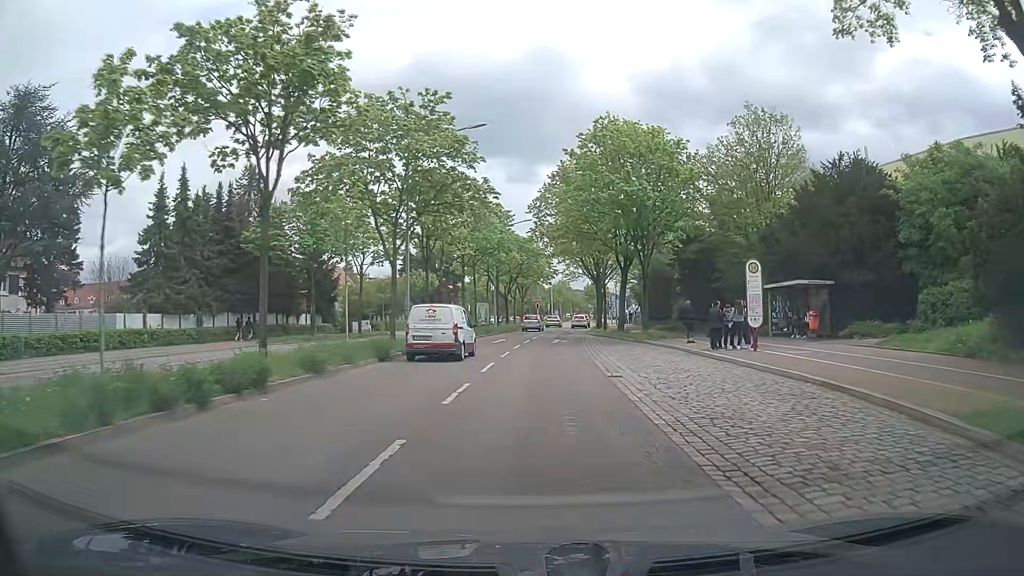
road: primary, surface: asphalt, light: Day
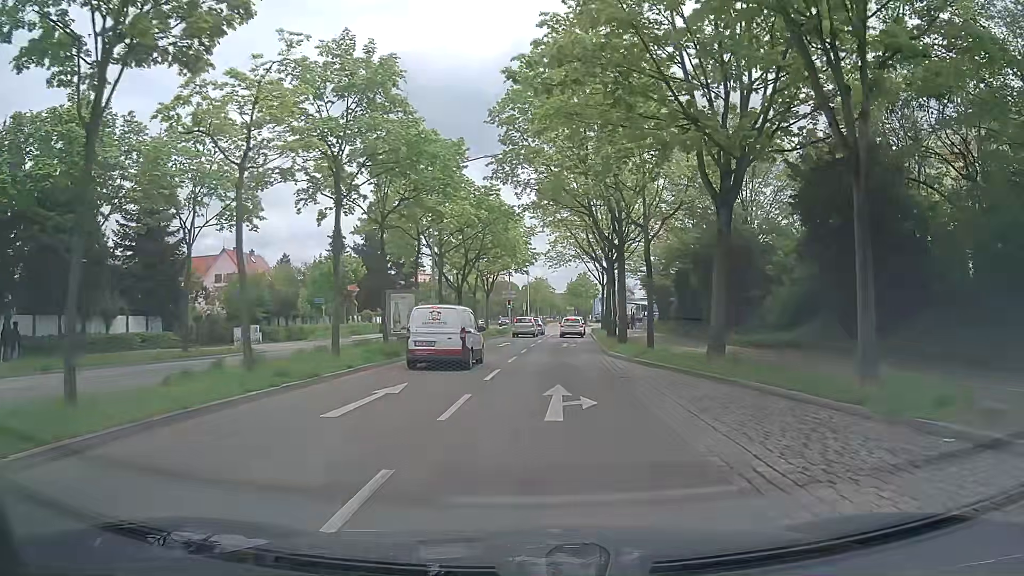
(+0.5, +25.2) m; +2°
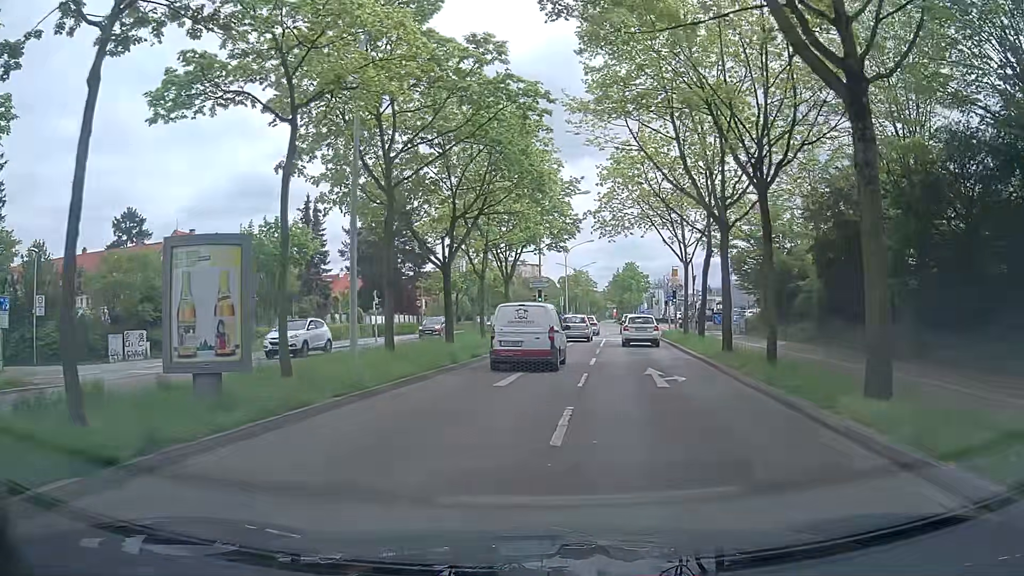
(0.0, +19.6) m; -3°
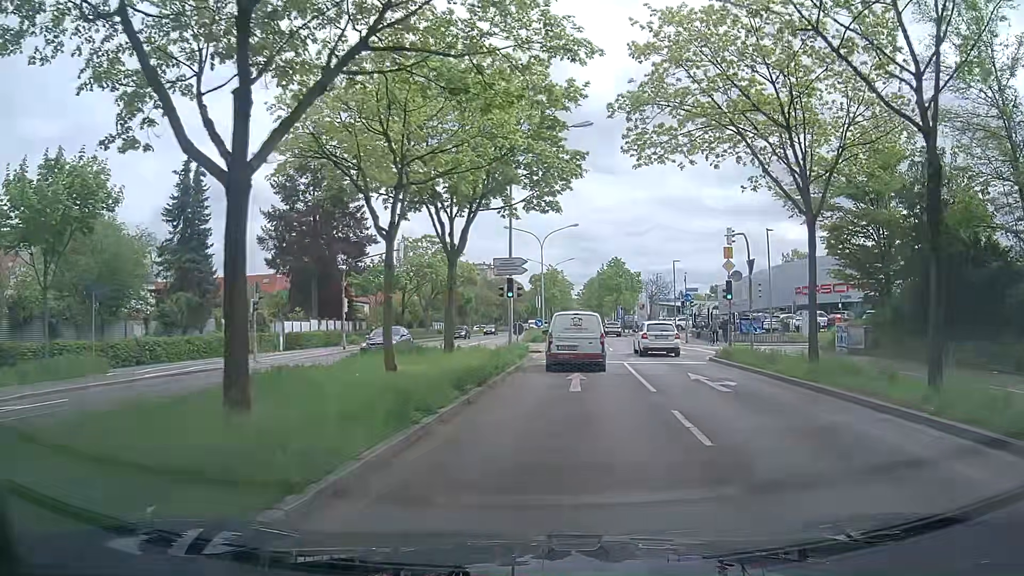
(0.0, +18.0) m; +2°
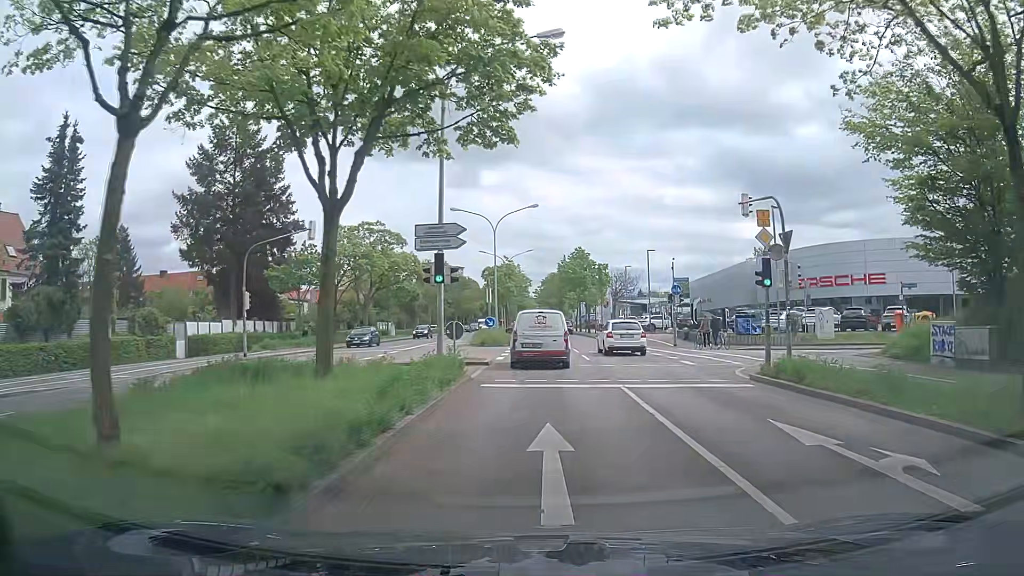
(+0.4, +9.6) m; +4°
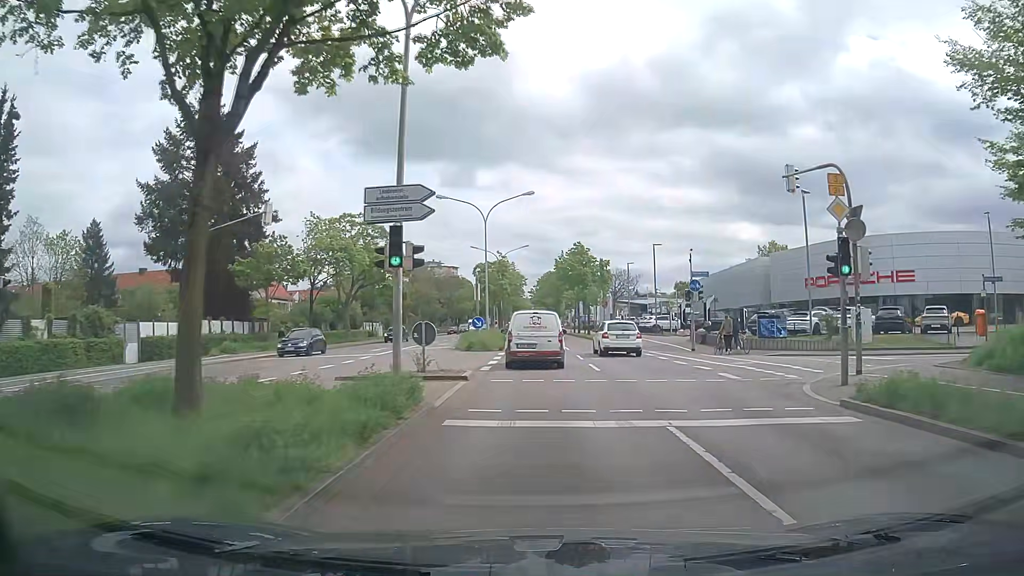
(0.0, +5.4) m; +1°
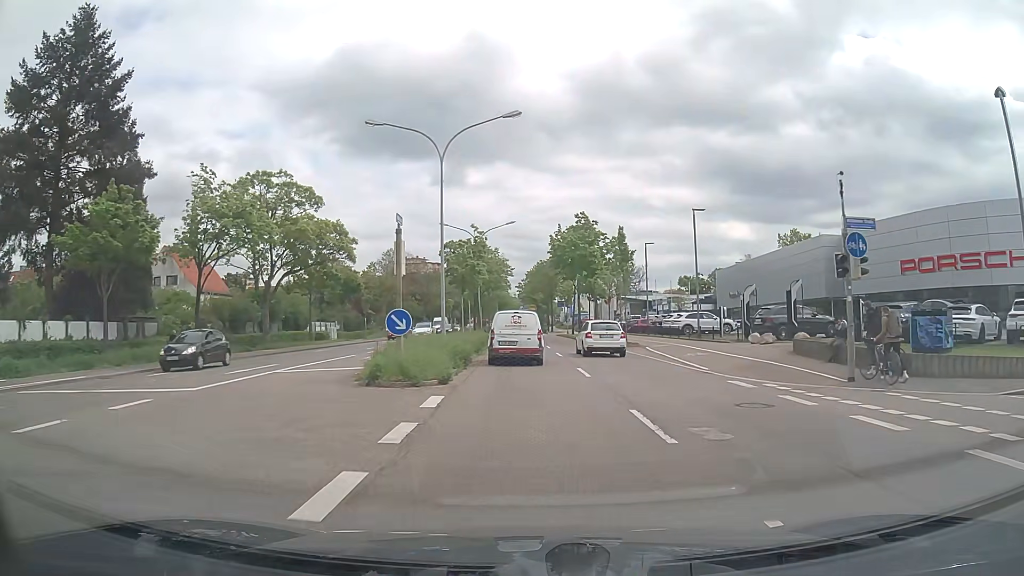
(-0.2, +17.7) m; -1°
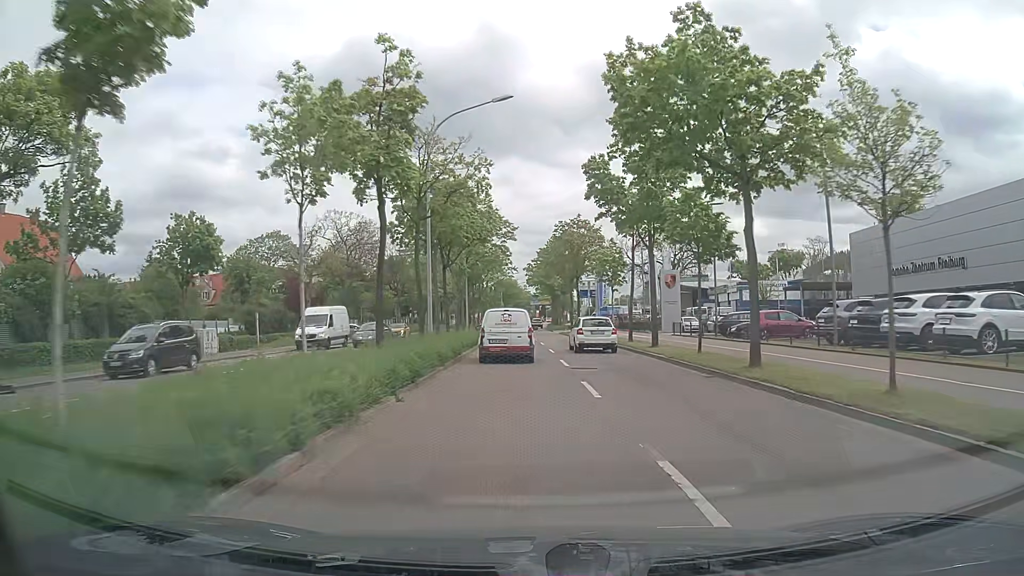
(+0.1, +33.0) m; 0°
(0, +10) (0, +20) (0, +30) (-1, +40) (-1, +50) (-2, +60) (-2, +70) (-2, +80) (-3, +90) (-3, +100) m
